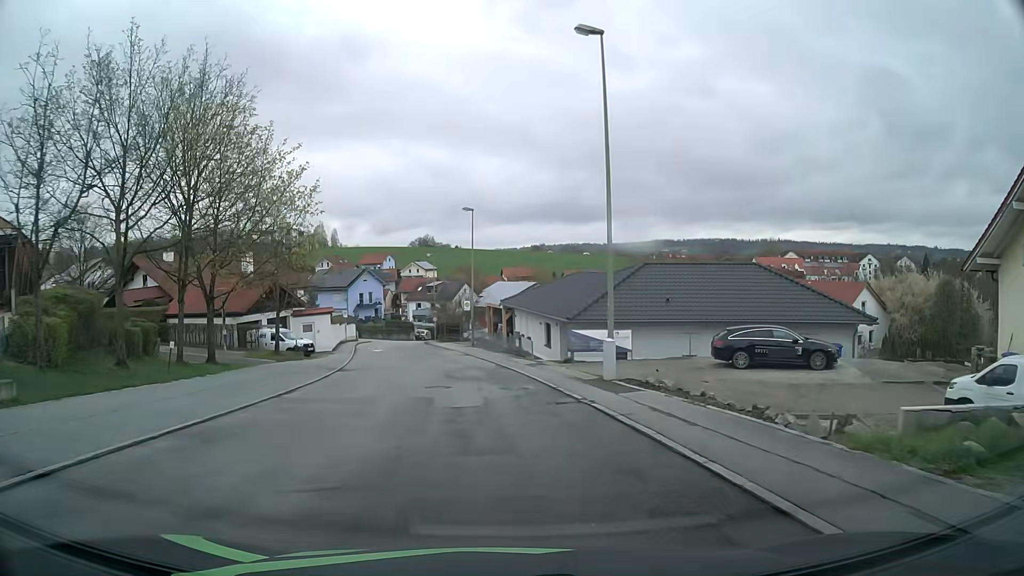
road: residential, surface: asphalt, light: Day
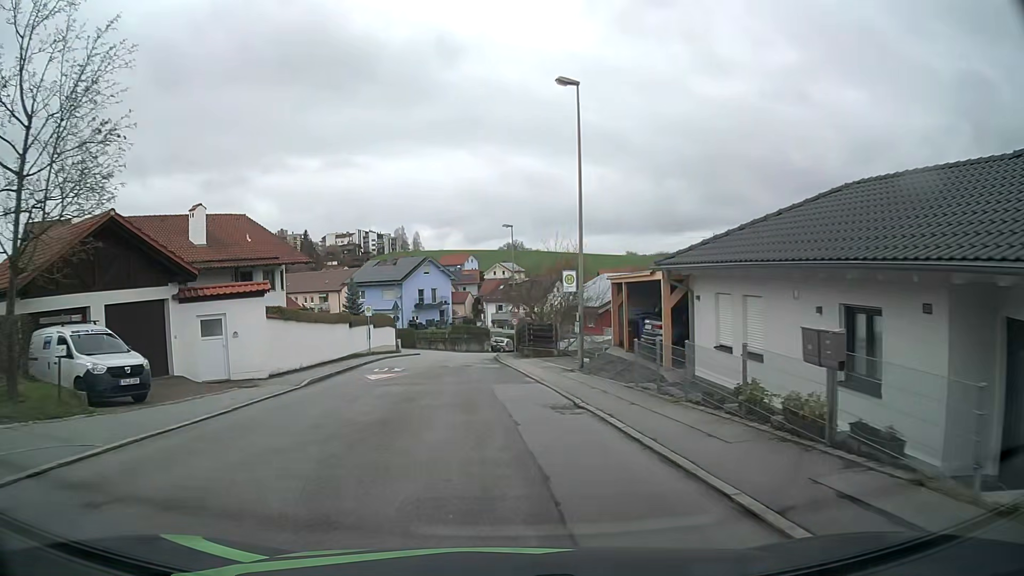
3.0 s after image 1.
(-1.6, +25.8) m; -7°
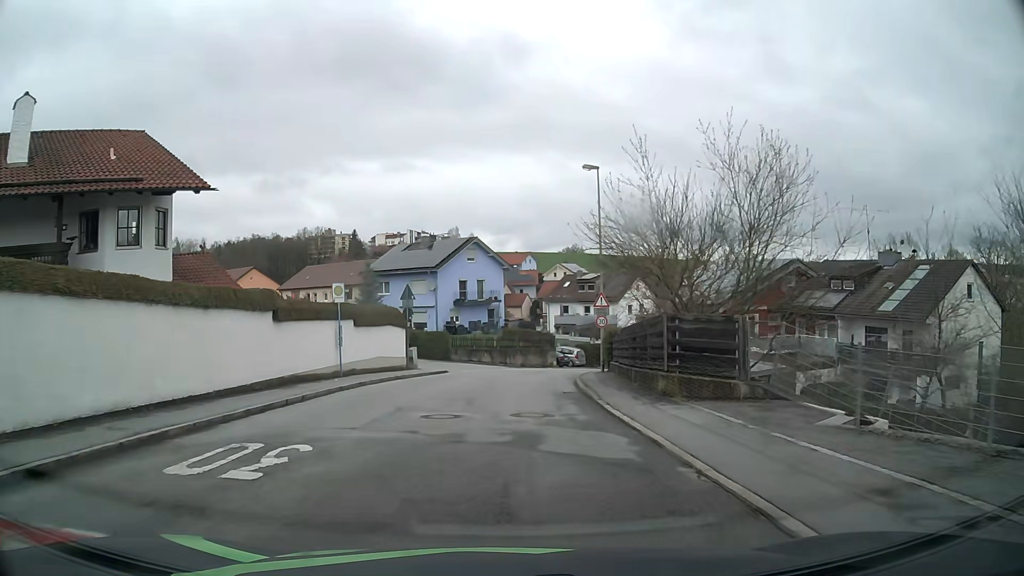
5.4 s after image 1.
(-1.2, +20.3) m; -5°
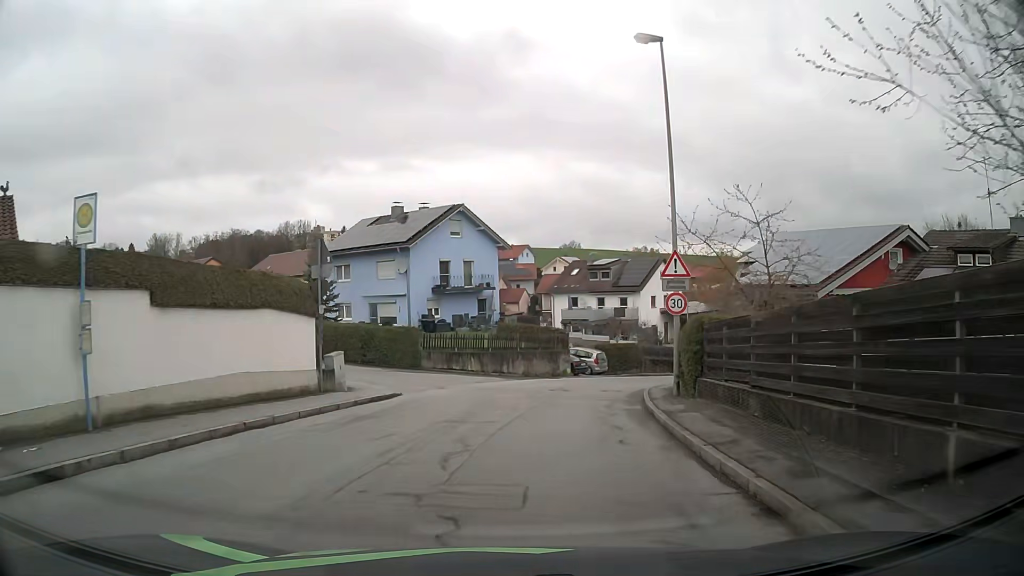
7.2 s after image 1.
(-0.1, +14.8) m; 0°
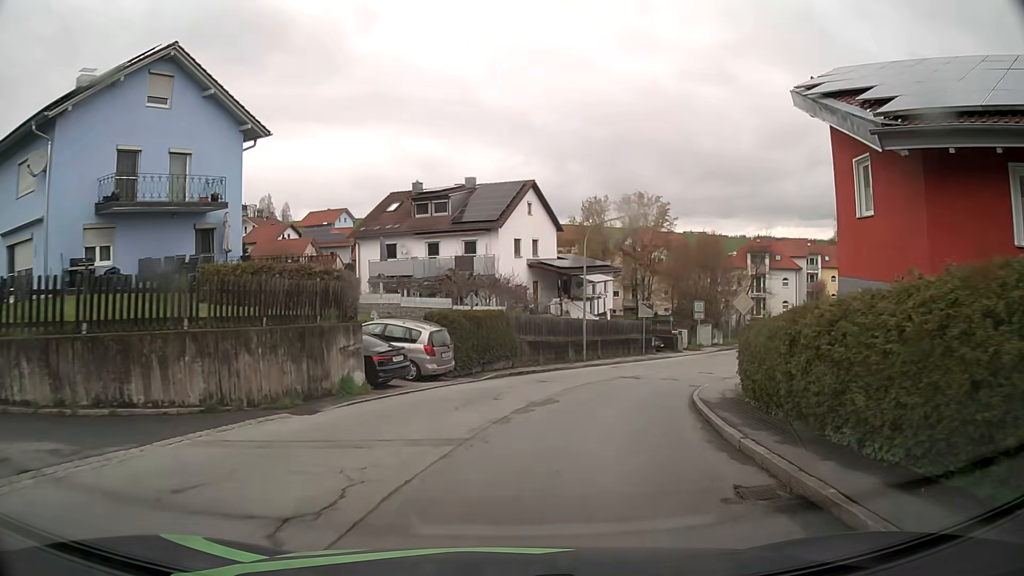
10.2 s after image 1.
(+2.8, +24.4) m; +16°
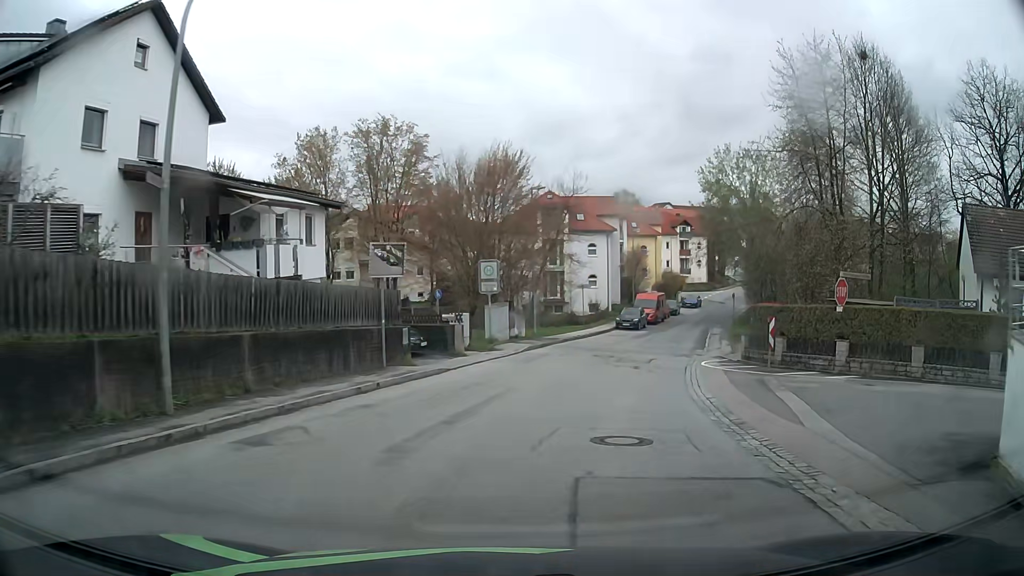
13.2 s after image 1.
(+4.3, +24.6) m; +20°
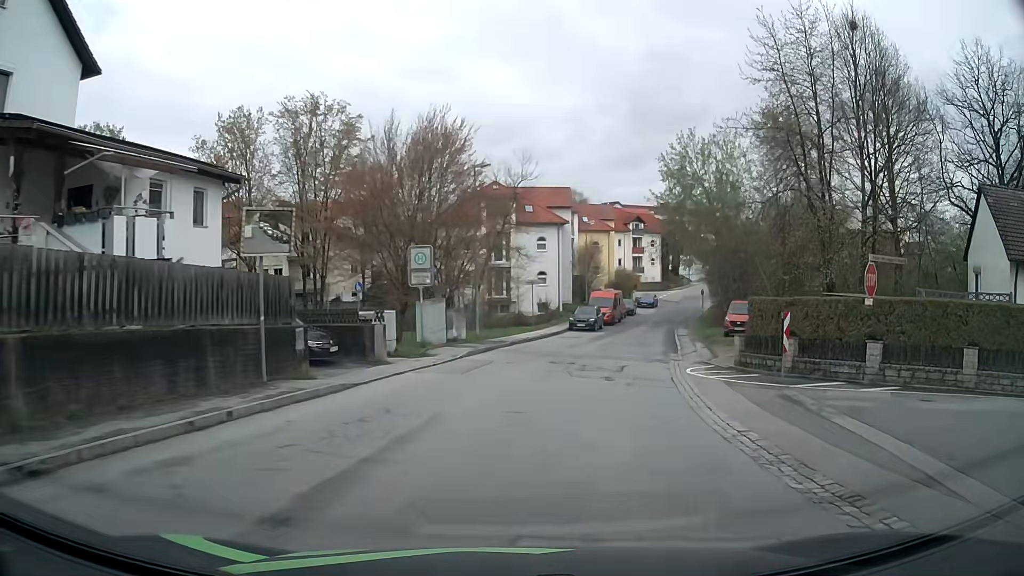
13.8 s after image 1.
(+0.2, +5.4) m; +5°
